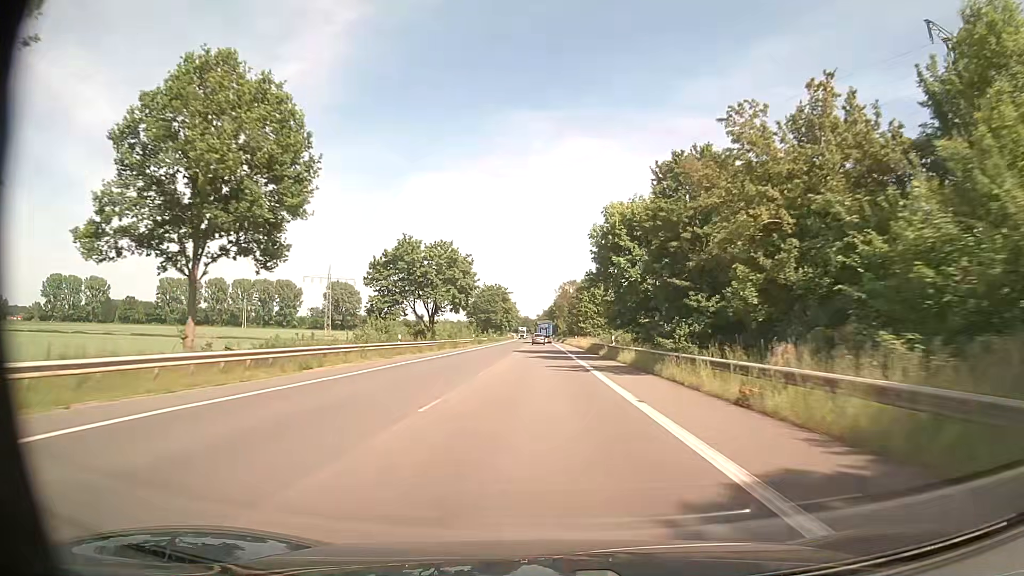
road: secondary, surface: asphalt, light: Day
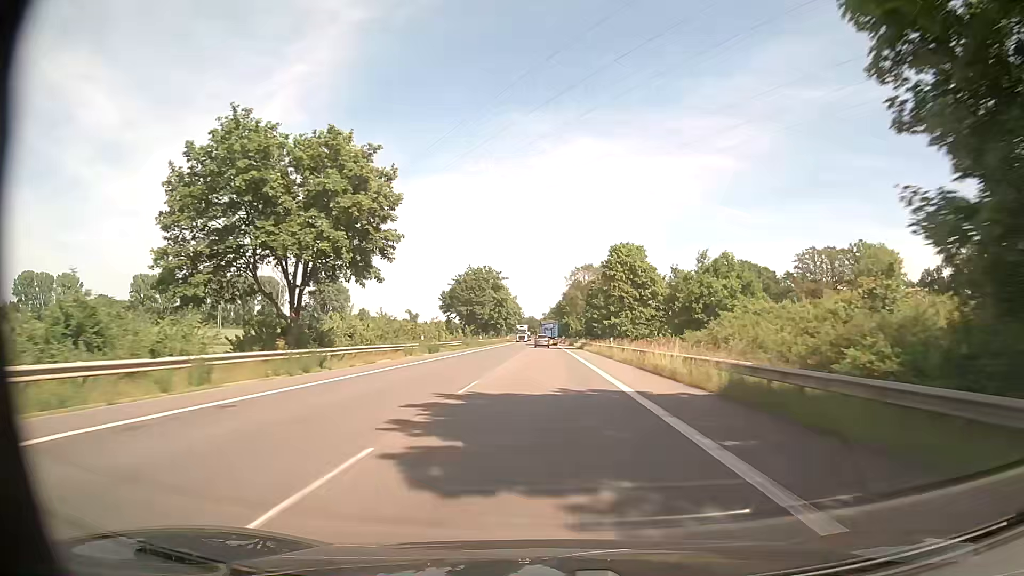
(-0.2, +43.9) m; -1°
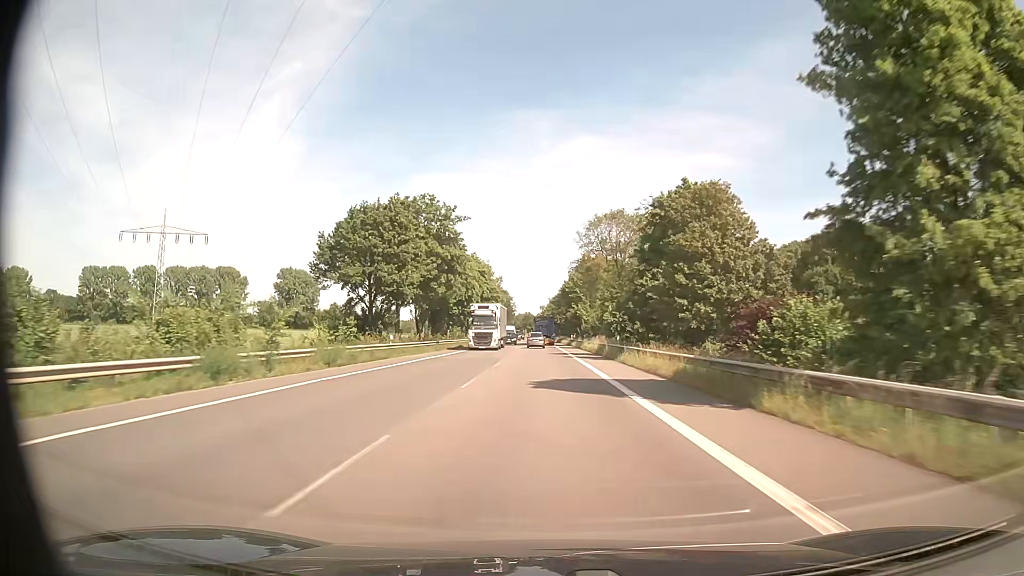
(+0.1, +58.6) m; 0°
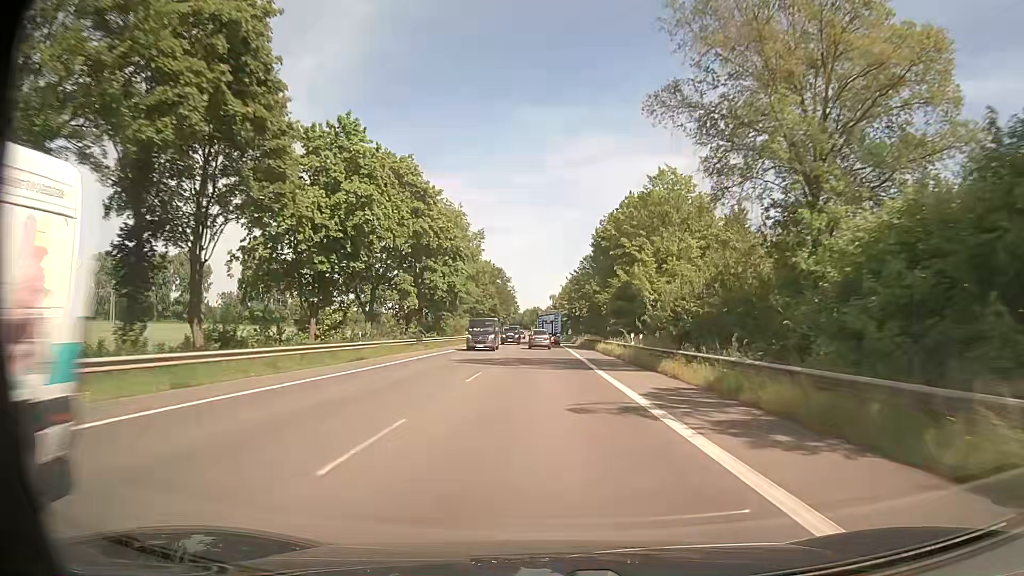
(-0.5, +58.4) m; -1°
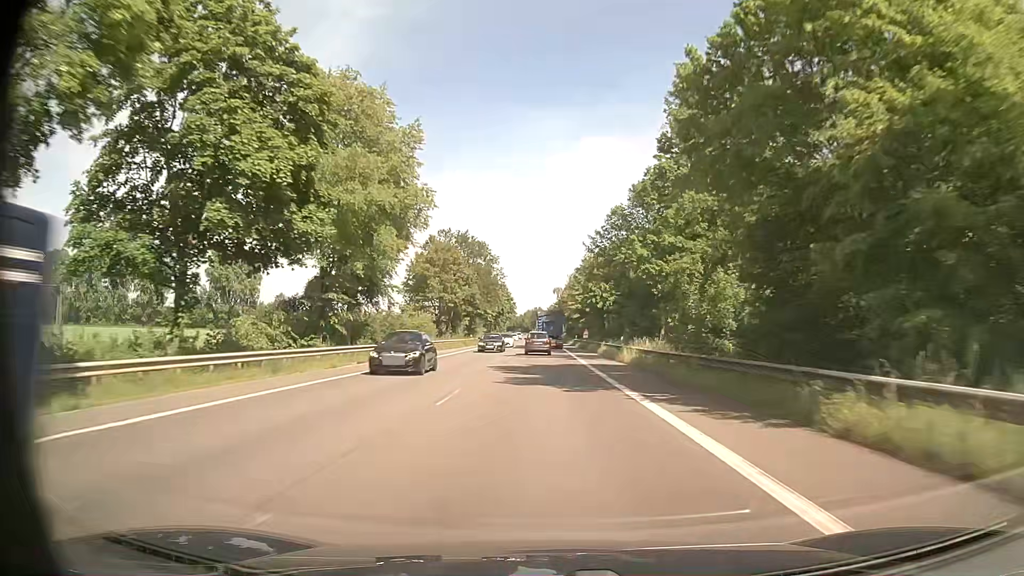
(-0.2, +40.9) m; 0°
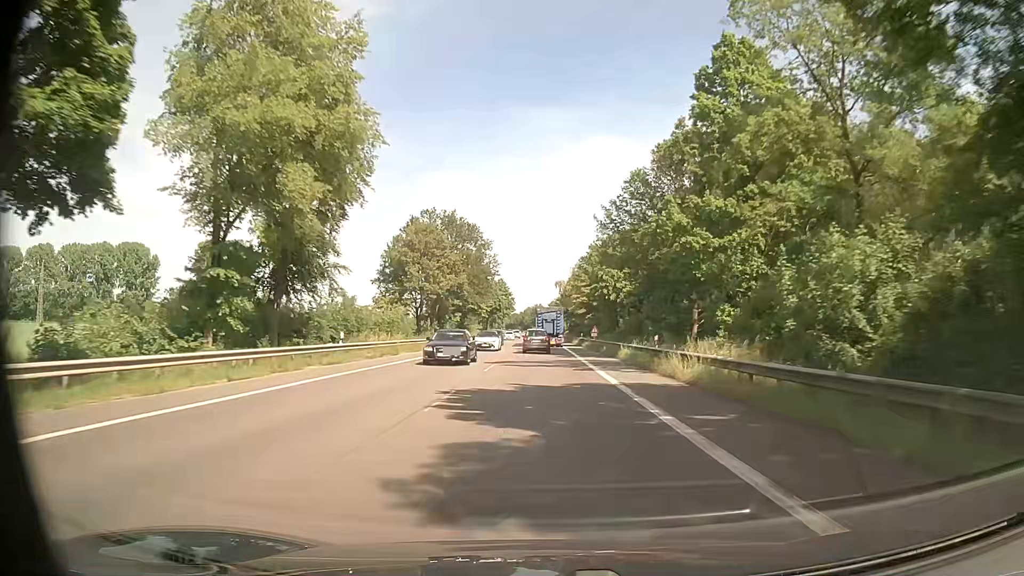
(0.0, +13.1) m; 0°
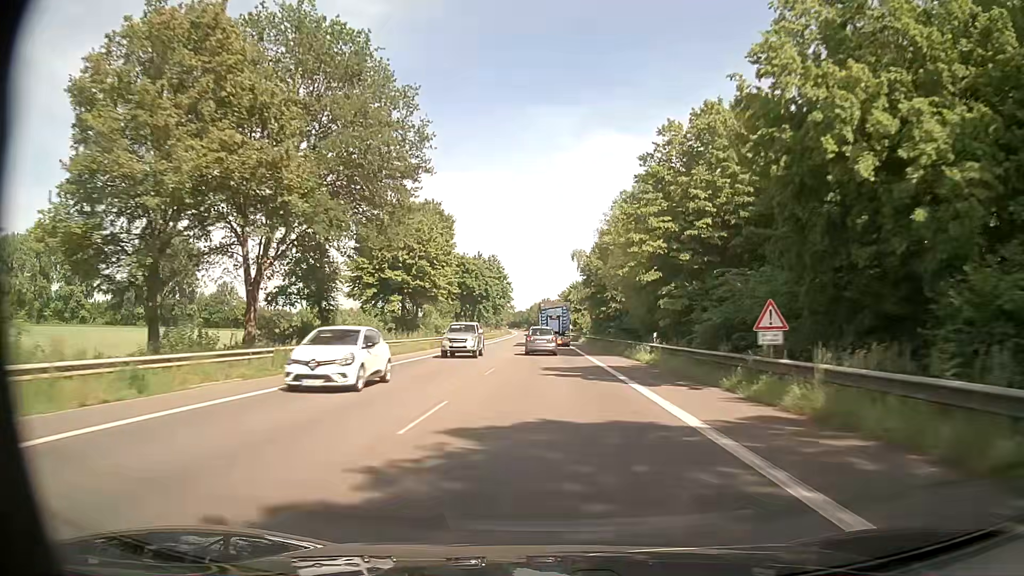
(-0.4, +50.3) m; -1°
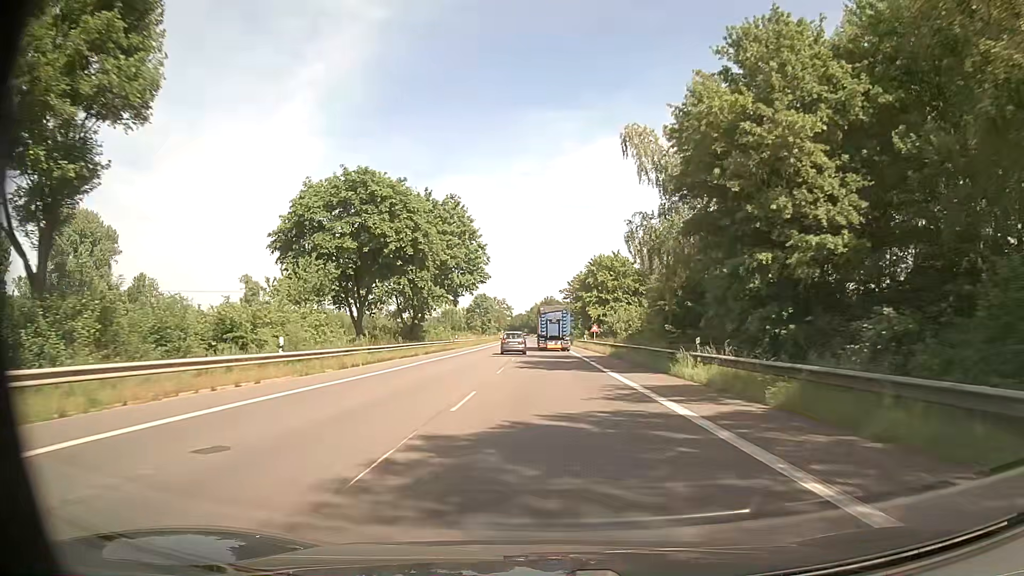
(0.0, +56.3) m; +1°
(0, +10) (0, +20) (0, +30) (-1, +40) (-1, +50) (-1, +60) (-1, +70) (-2, +80) (-2, +90) (-2, +100) m
